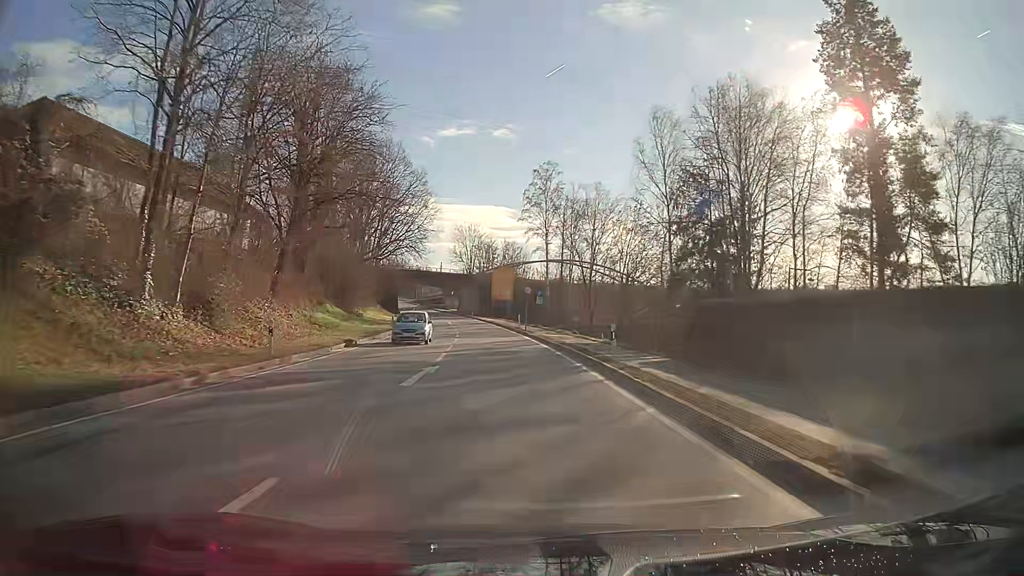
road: primary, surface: asphalt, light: Day
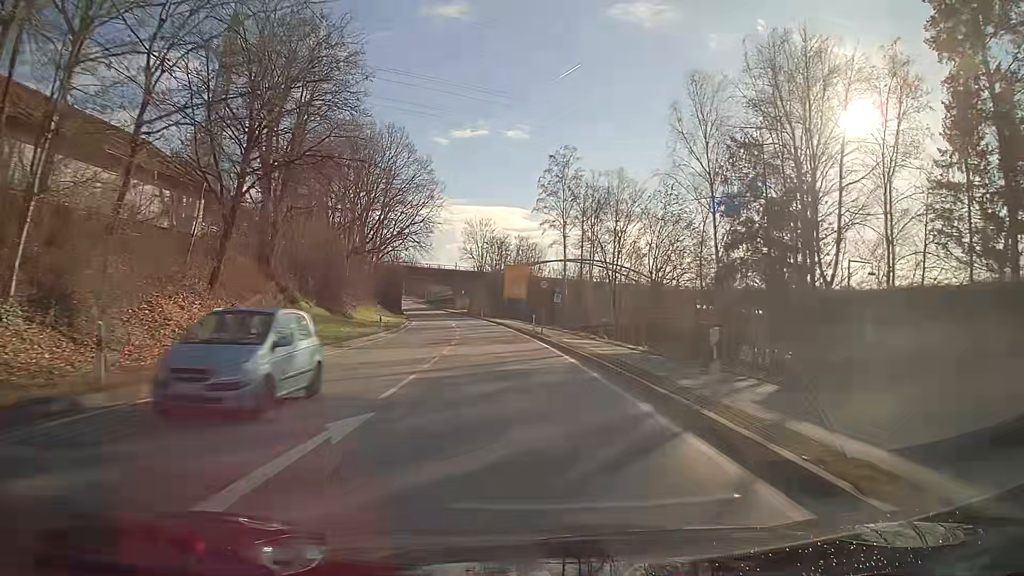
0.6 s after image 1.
(-0.1, +8.9) m; -1°
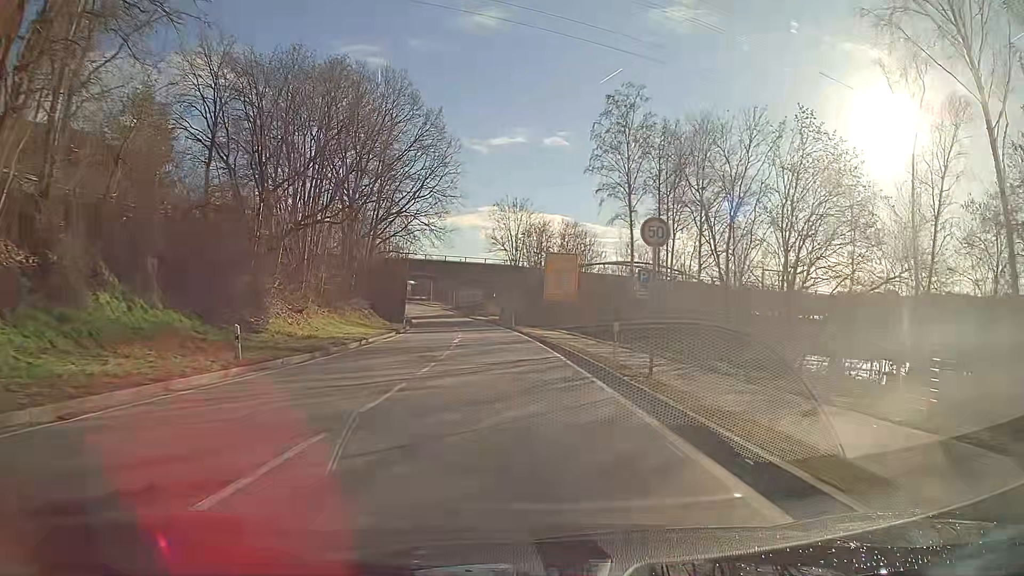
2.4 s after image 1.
(-0.8, +25.4) m; -4°
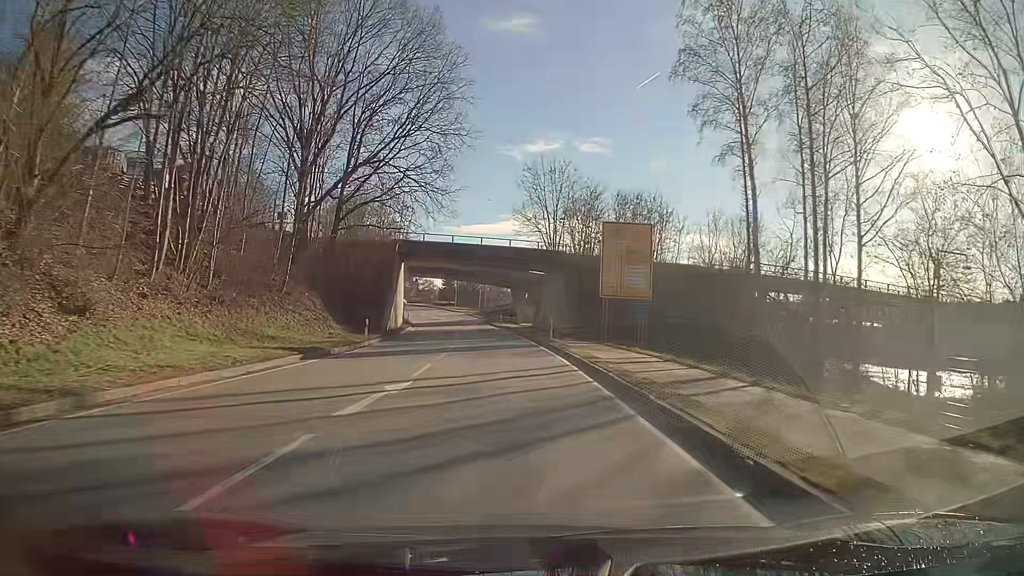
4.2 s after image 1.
(-0.6, +24.3) m; -3°
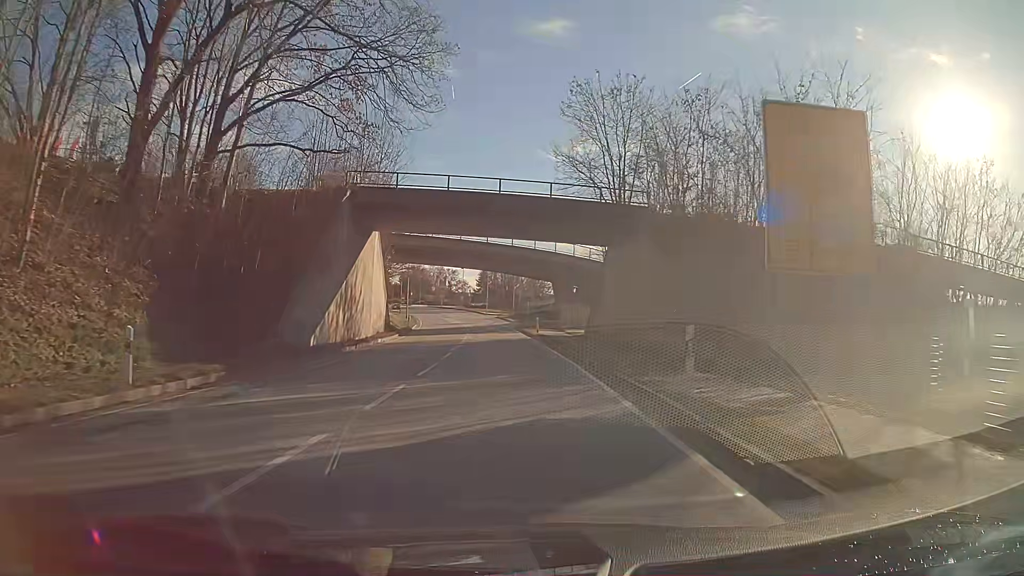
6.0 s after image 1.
(-0.7, +24.1) m; -3°
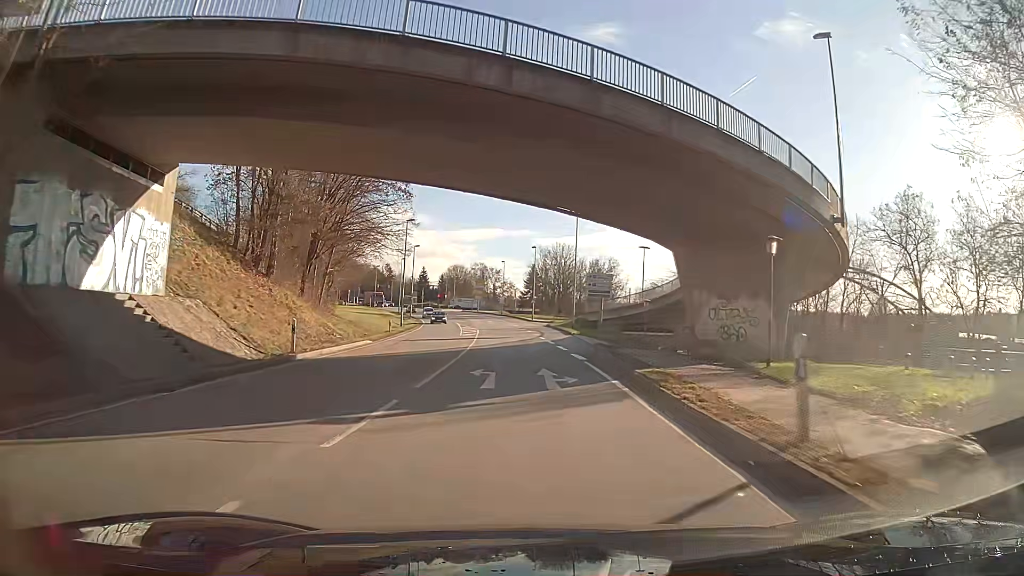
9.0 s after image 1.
(-2.4, +39.2) m; -8°
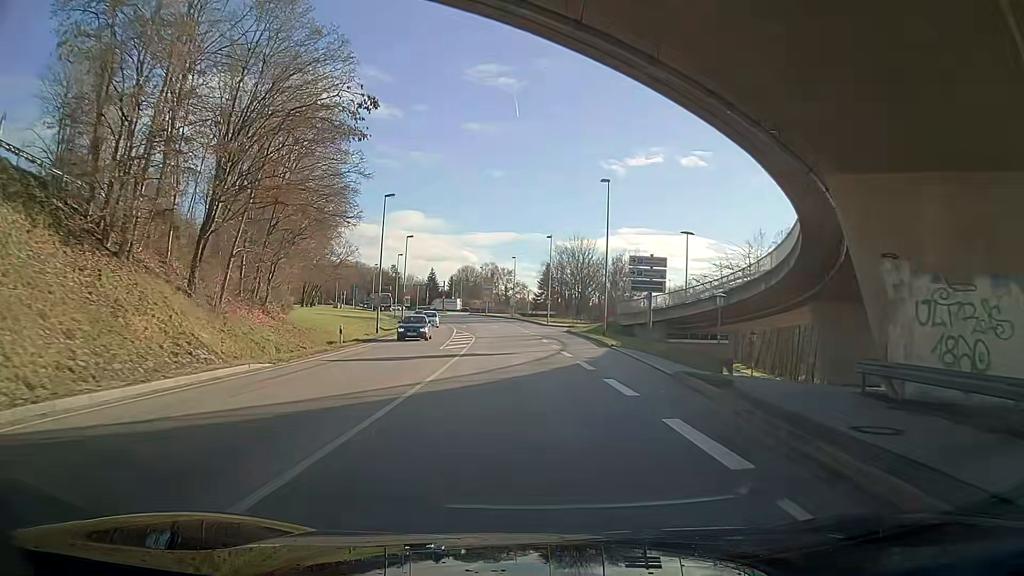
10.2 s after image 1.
(+0.2, +15.3) m; +2°
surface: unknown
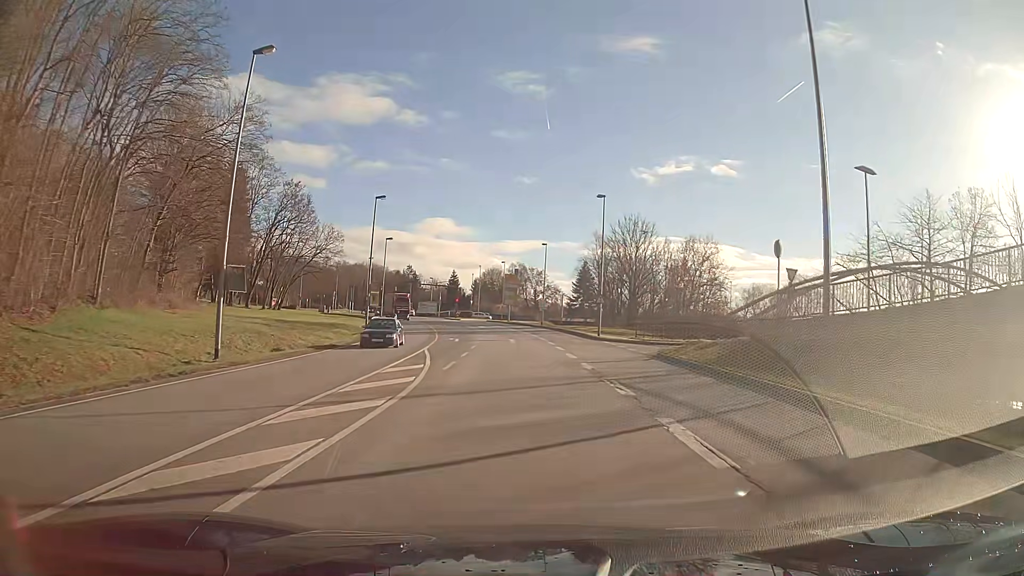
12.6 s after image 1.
(-0.3, +29.7) m; -2°
(0, +10) (0, +20) (-1, +30) (-1, +40) (-2, +50) (-3, +60) (-5, +70) (-7, +80) (-9, +89) (-12, +99) m
